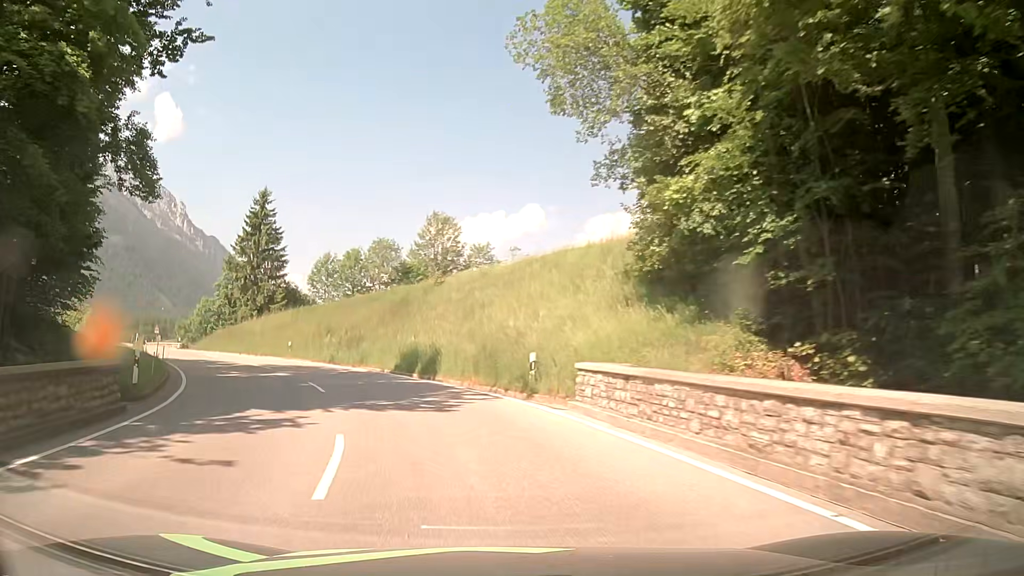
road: primary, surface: asphalt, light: Day
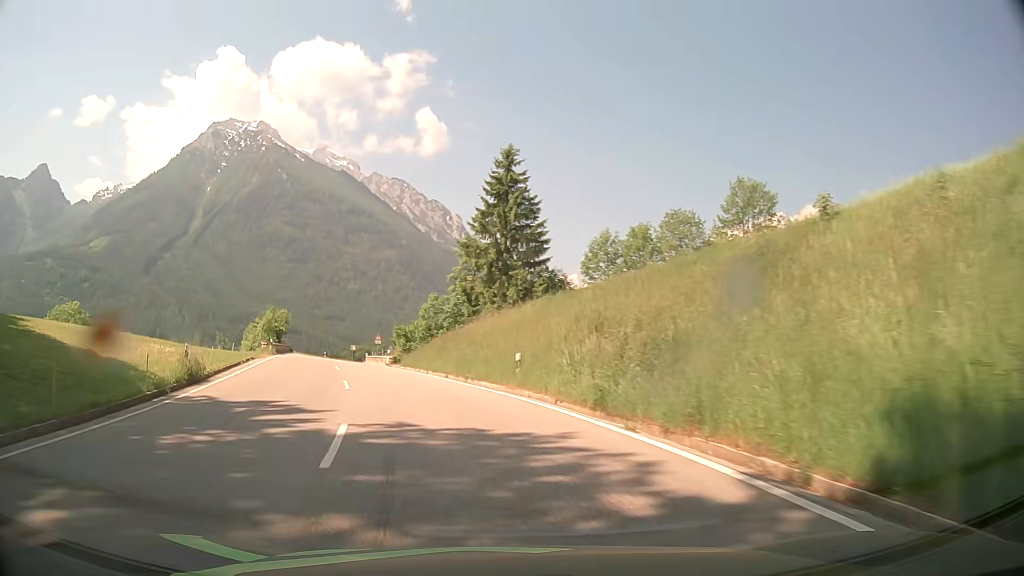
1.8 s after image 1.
(-4.6, +22.7) m; -24°
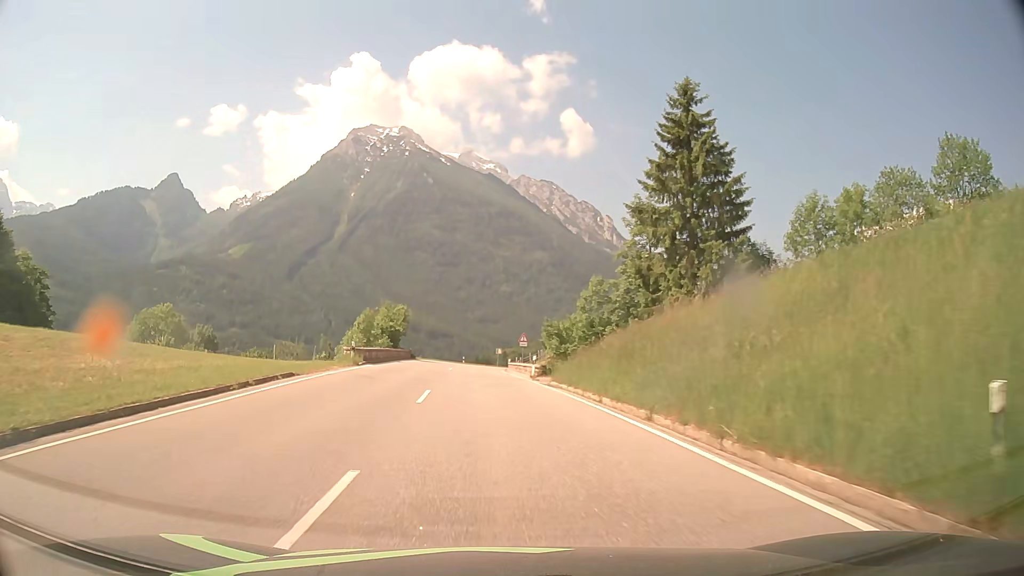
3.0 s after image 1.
(-2.2, +16.3) m; -14°
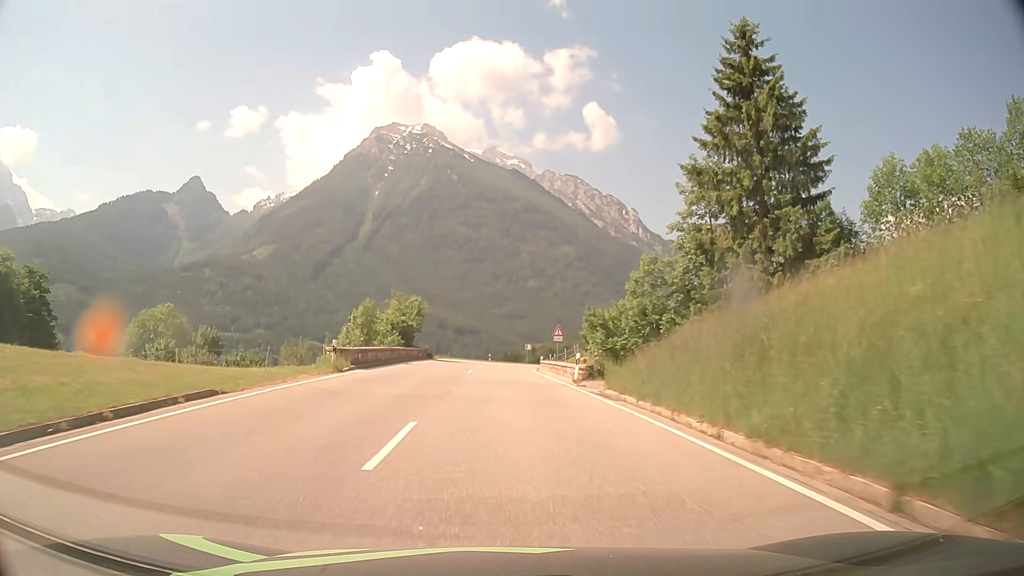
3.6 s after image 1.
(-0.2, +8.3) m; -3°
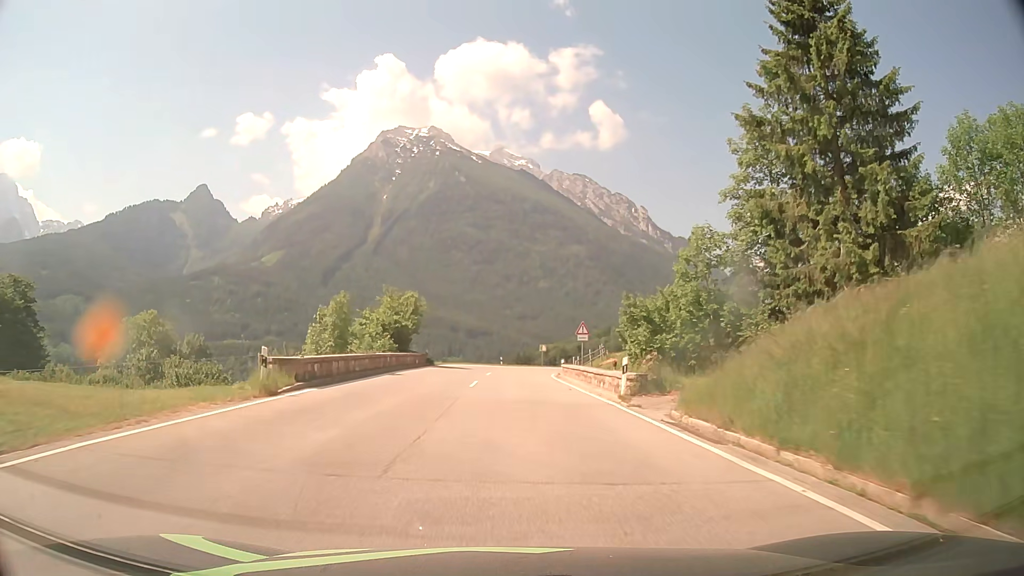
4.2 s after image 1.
(-0.1, +8.0) m; -1°
